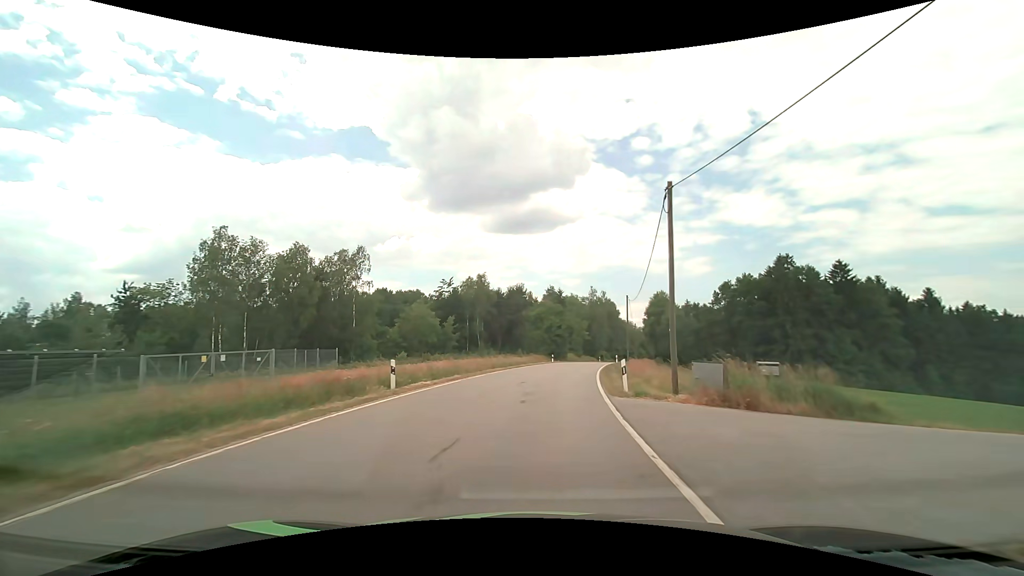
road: tertiary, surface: asphalt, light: Day
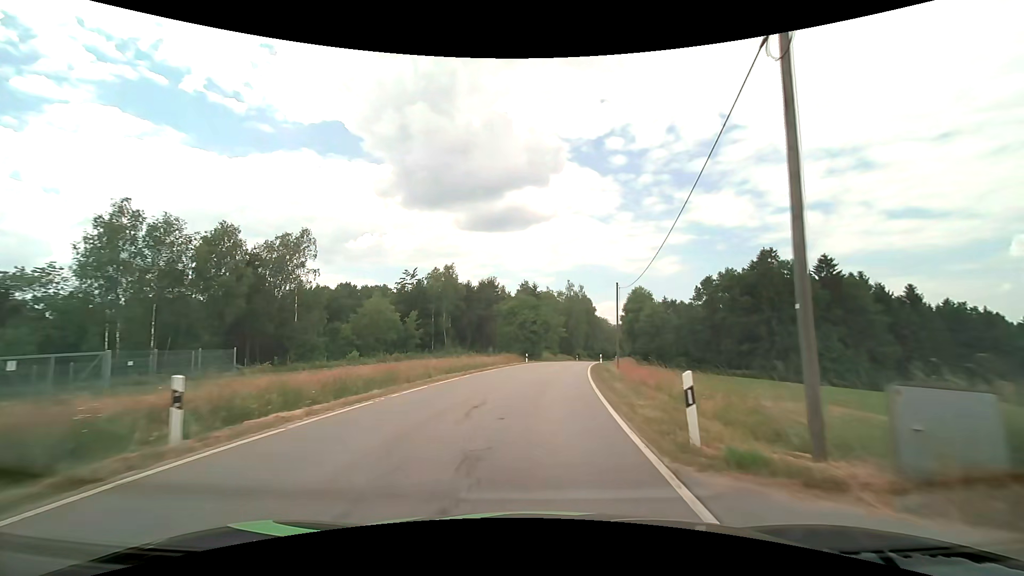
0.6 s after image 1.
(+0.2, +8.6) m; +3°
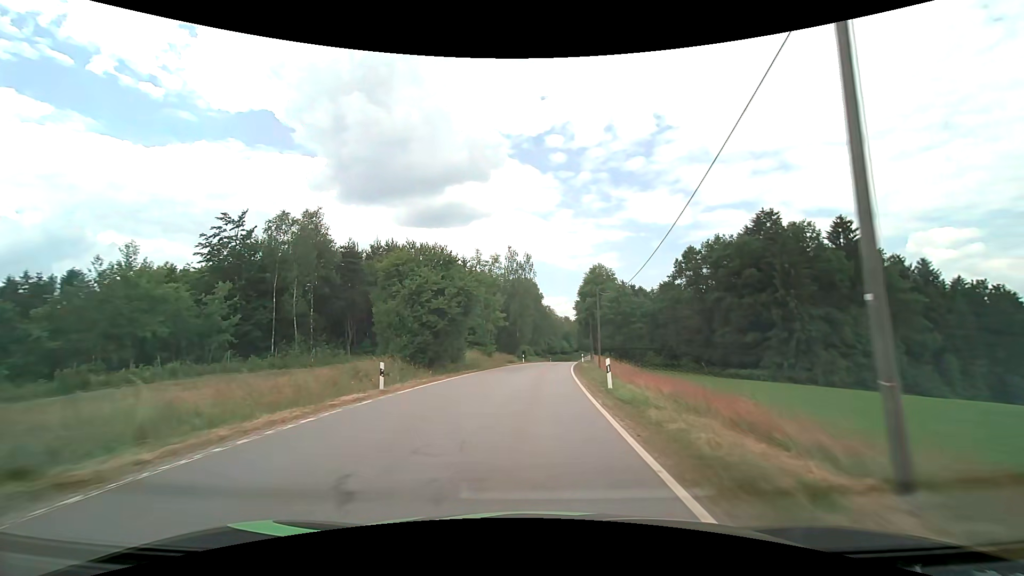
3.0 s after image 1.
(+2.4, +34.5) m; +7°
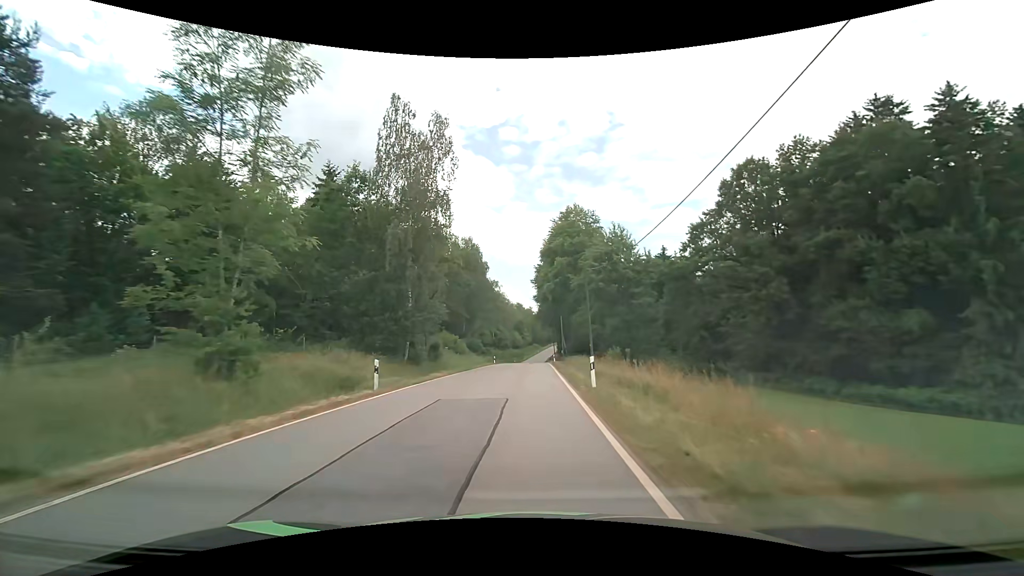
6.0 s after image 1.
(+2.3, +45.3) m; +6°
